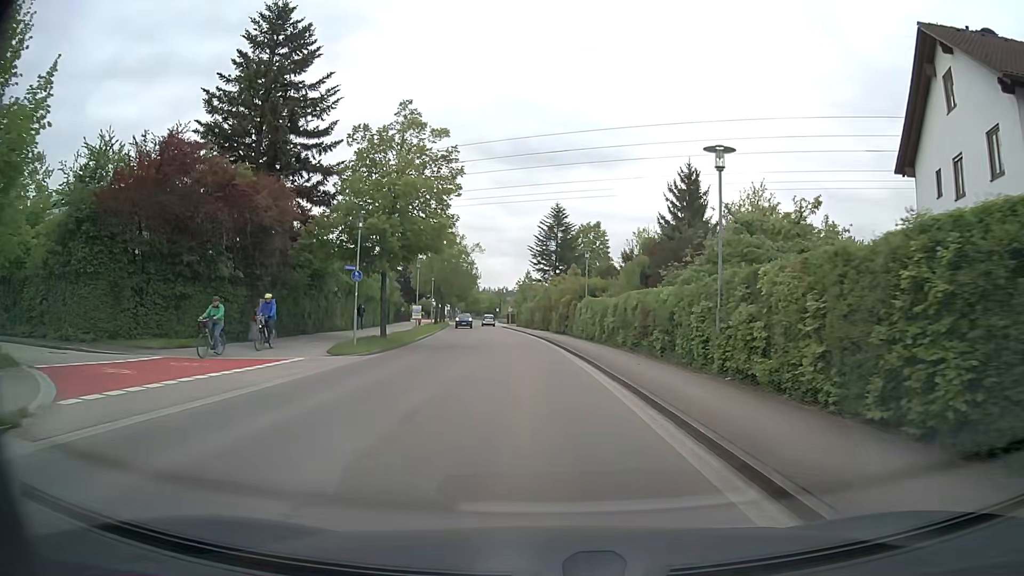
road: tertiary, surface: asphalt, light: Day
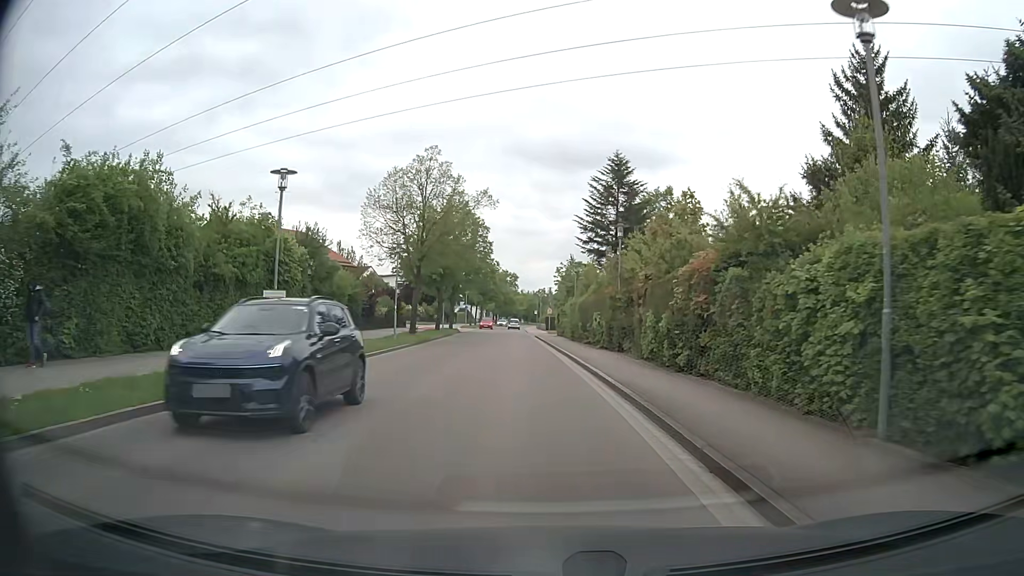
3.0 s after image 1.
(-1.0, +30.8) m; -4°
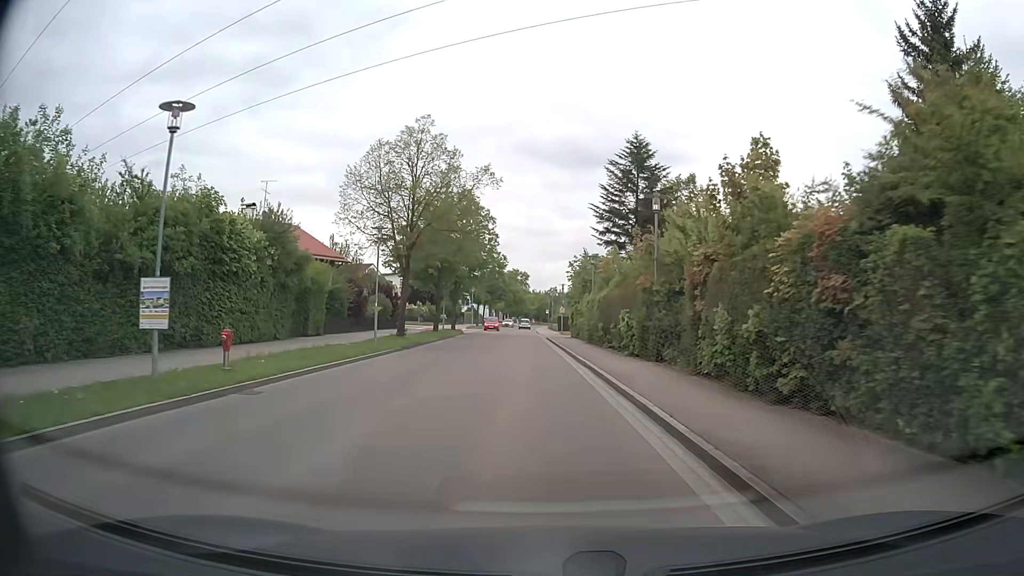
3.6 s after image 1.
(-0.1, +6.4) m; -2°
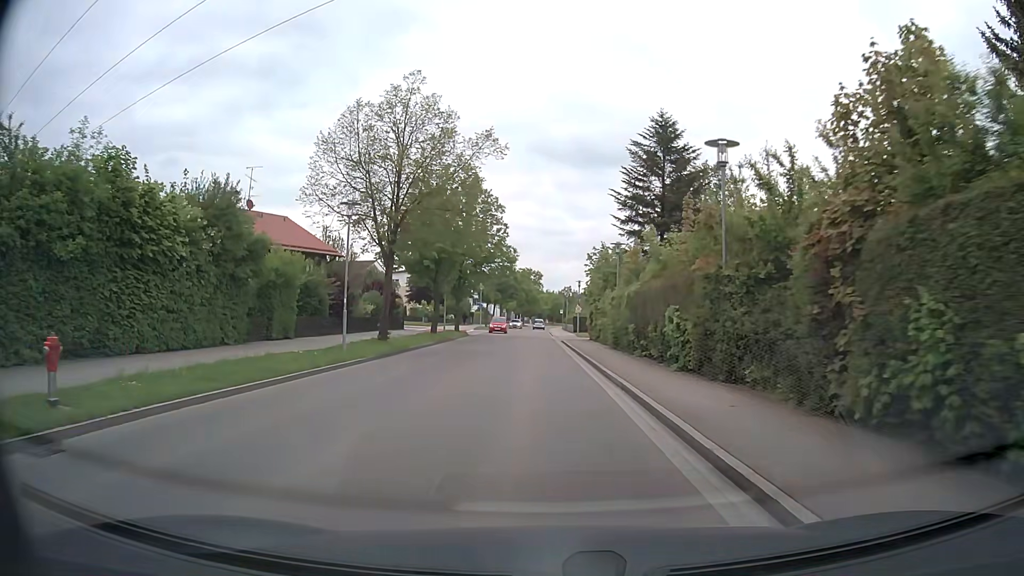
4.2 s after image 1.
(0.0, +6.5) m; 0°
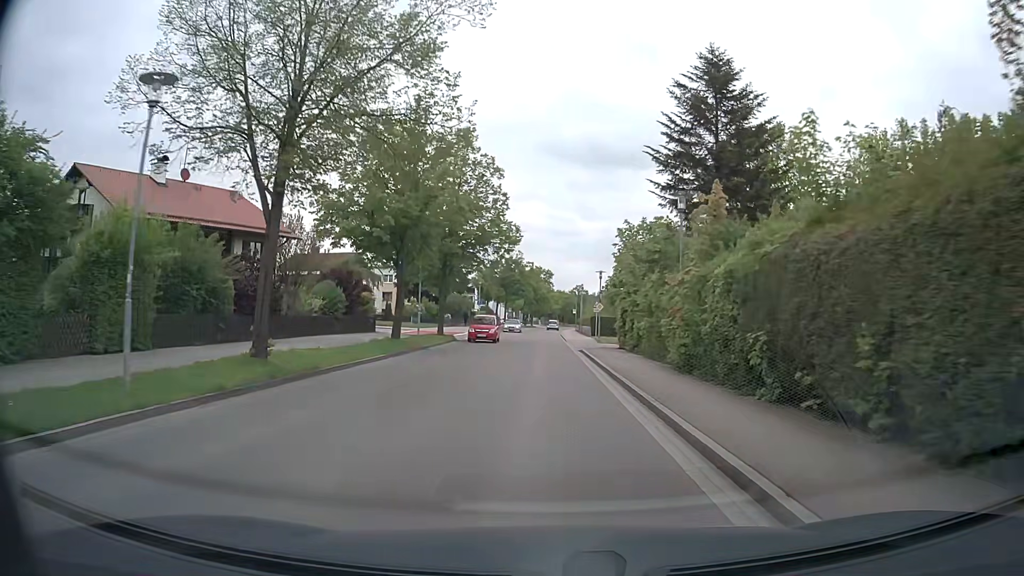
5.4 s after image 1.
(-0.3, +13.2) m; -1°
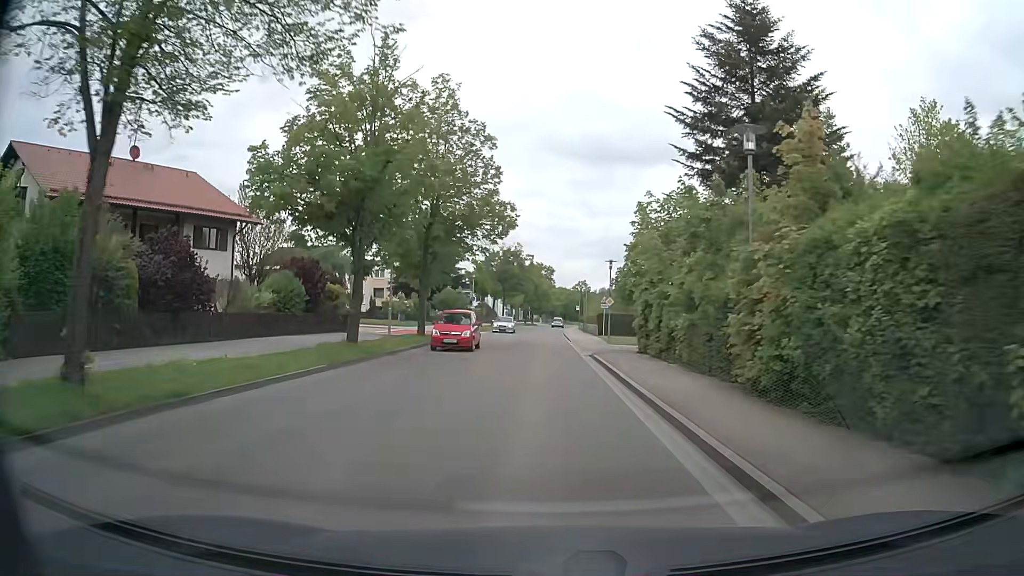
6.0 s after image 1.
(0.0, +6.7) m; 0°
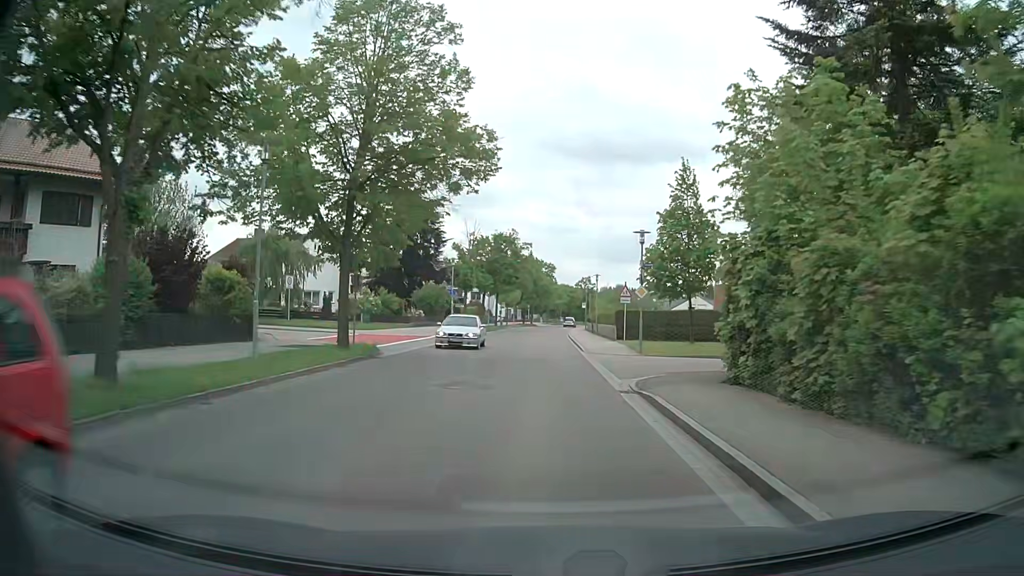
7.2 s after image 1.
(0.0, +13.4) m; 0°
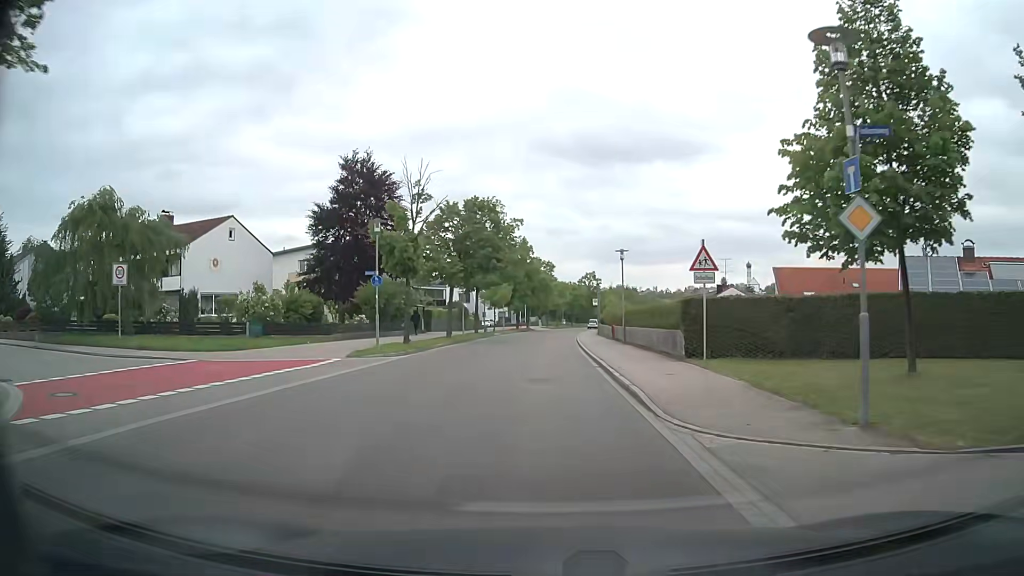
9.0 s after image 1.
(+0.1, +20.1) m; 0°
